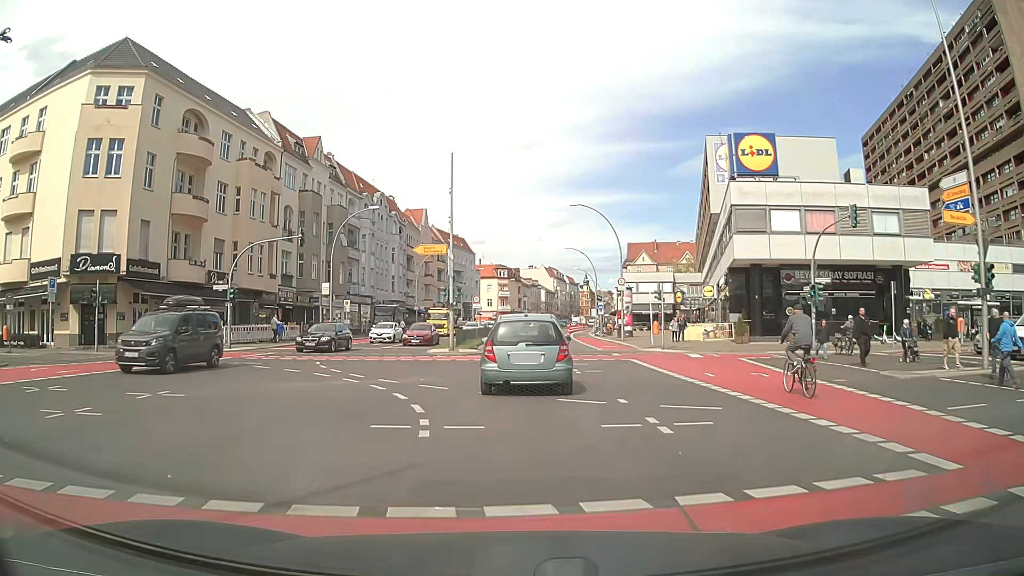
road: primary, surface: asphalt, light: Day
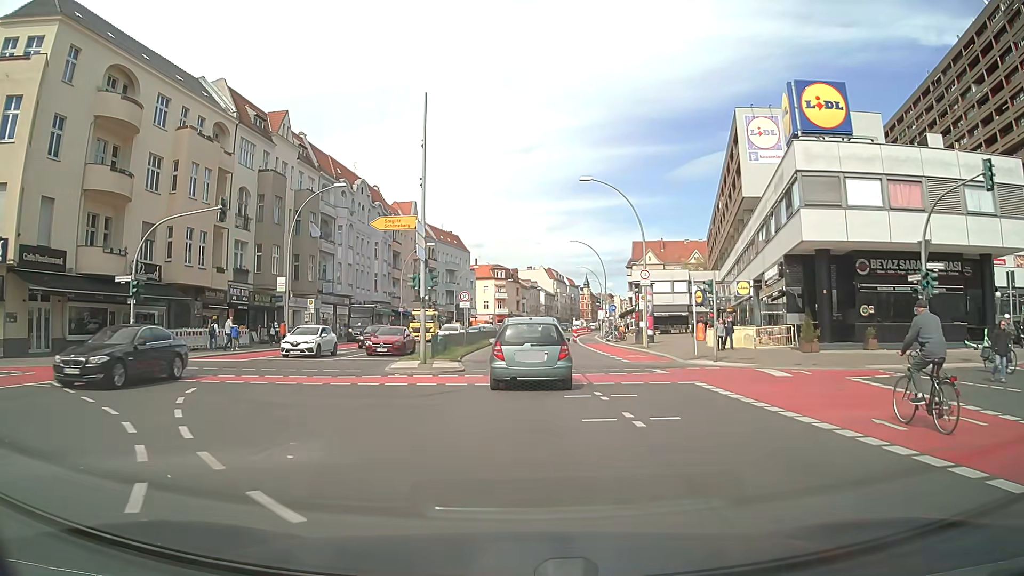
(0.0, +10.1) m; 0°
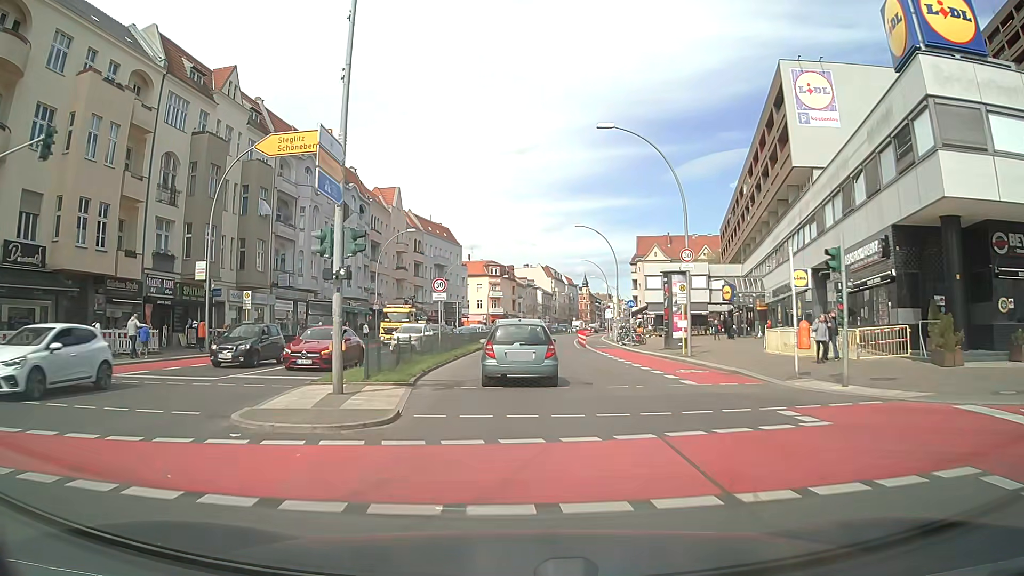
(+0.1, +11.3) m; 0°
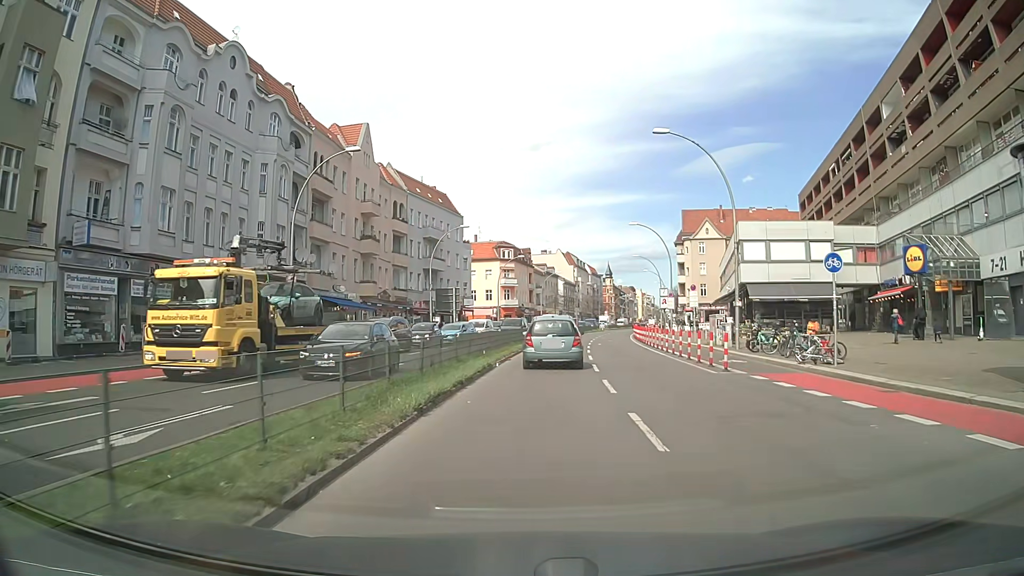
(-0.7, +28.5) m; -1°
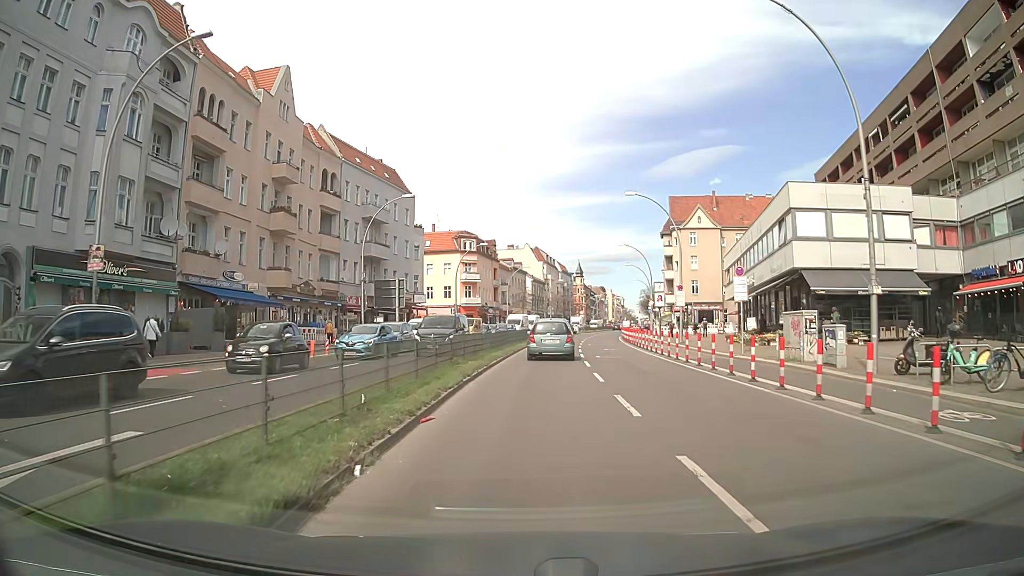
(+0.3, +15.3) m; +2°
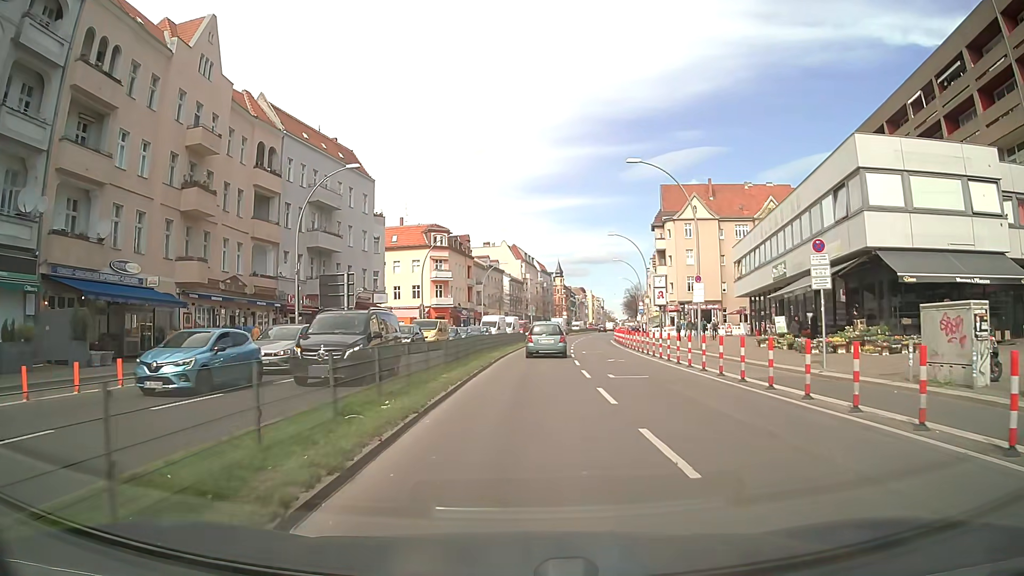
(+0.3, +10.0) m; +2°
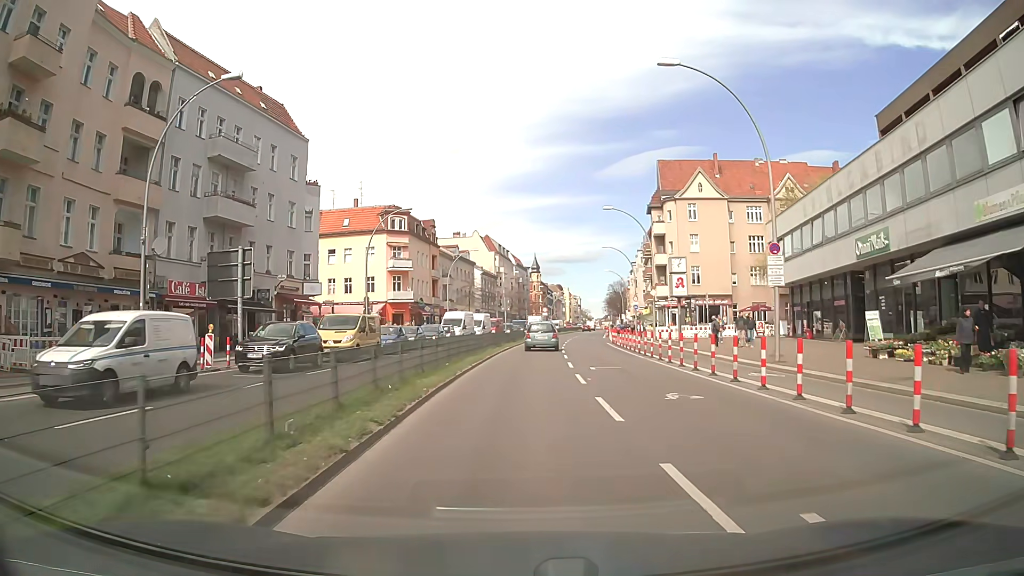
(+0.4, +14.4) m; +3°
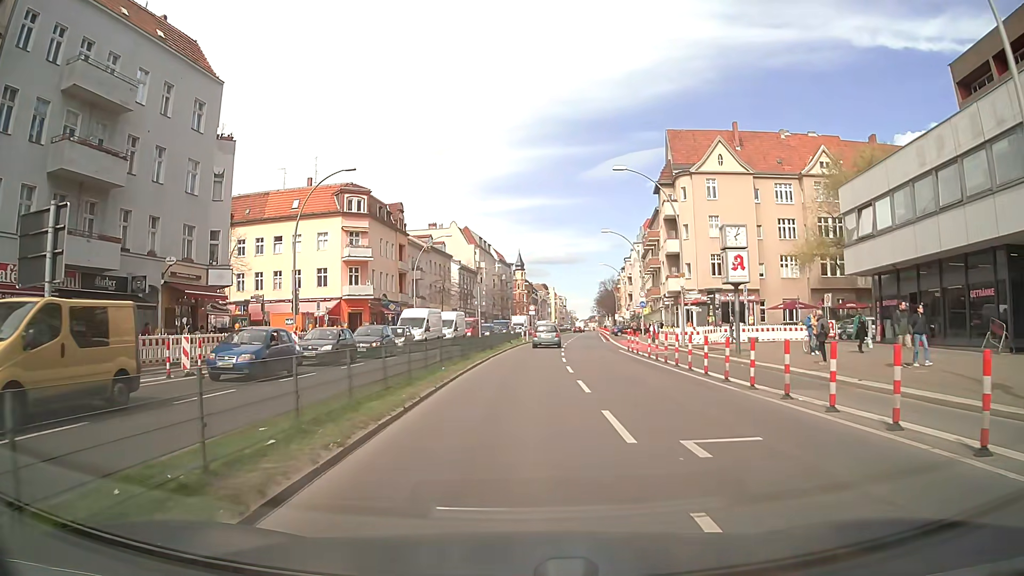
(+0.2, +13.8) m; +1°
(0, +10) (0, +20) (+1, +30) (+1, +40) (+2, +50) (+3, +60) (+4, +70) (+5, +80) (+6, +90) (+8, +100) m
